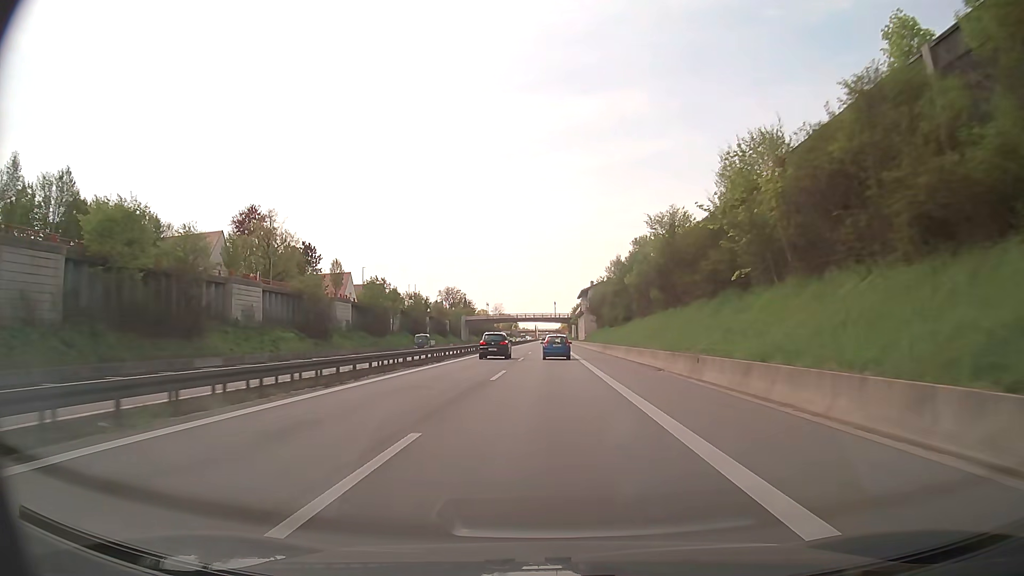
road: trunk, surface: asphalt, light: Day
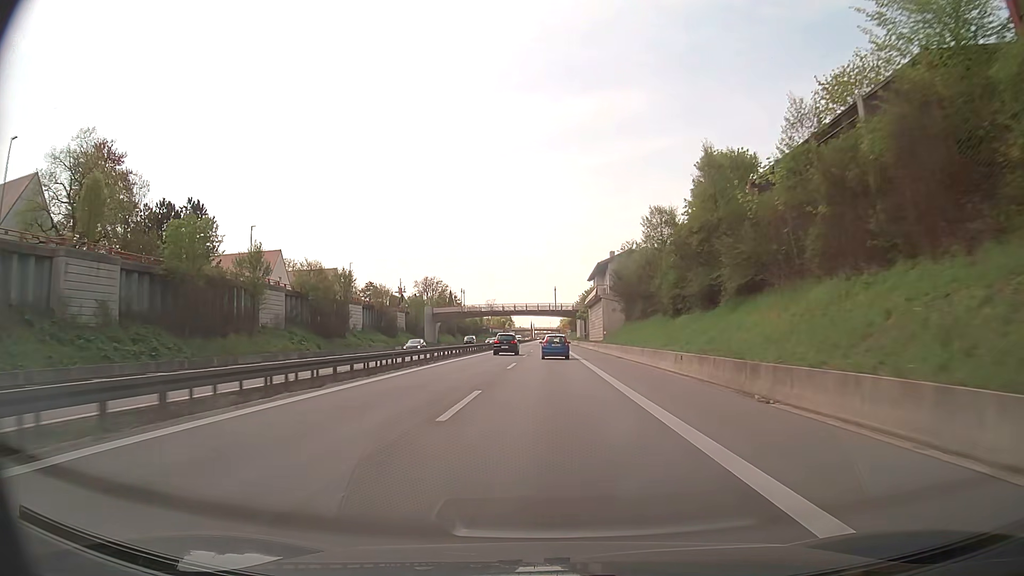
(+0.1, +46.6) m; 0°
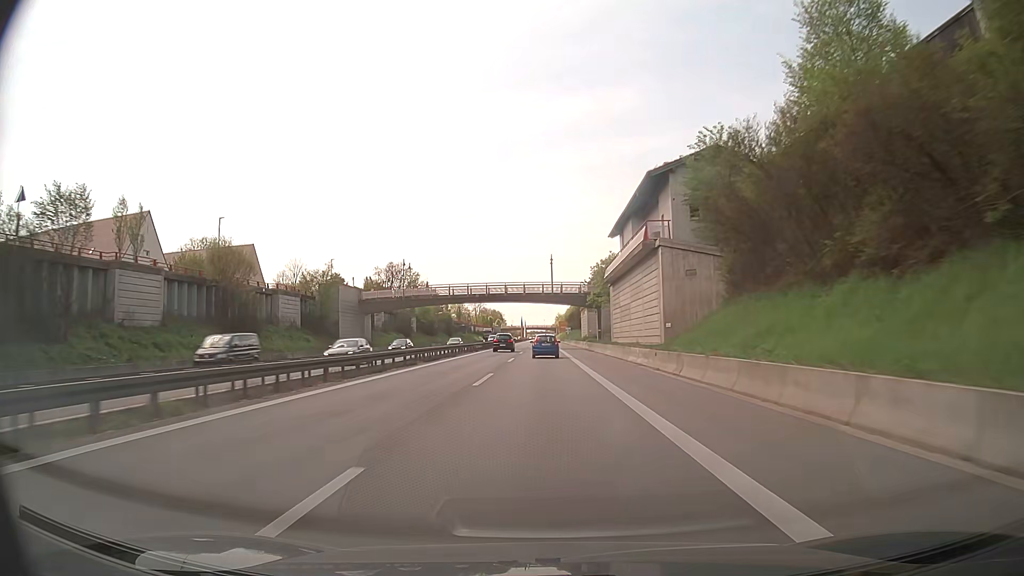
(+0.3, +46.0) m; +1°
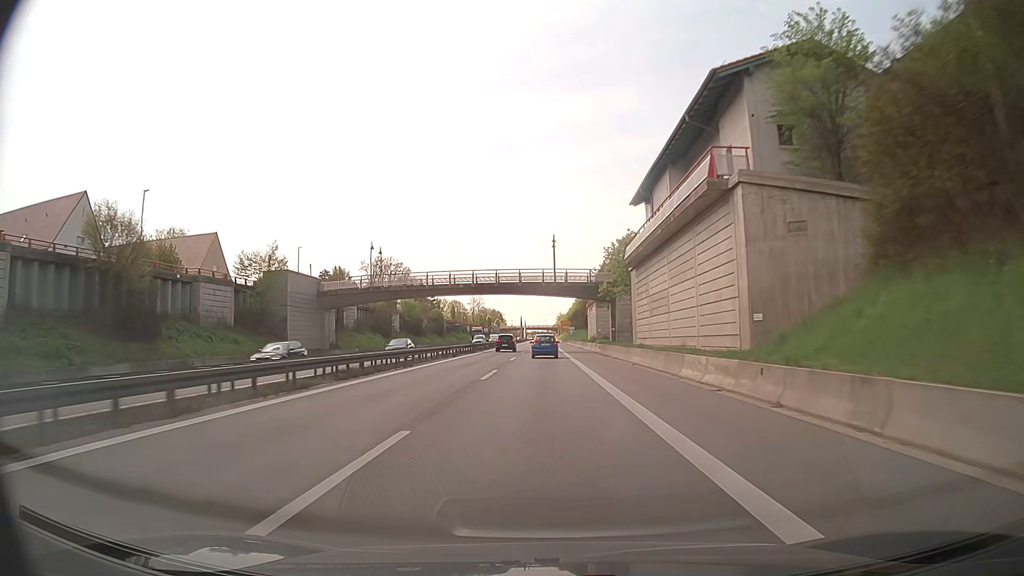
(0.0, +15.3) m; 0°
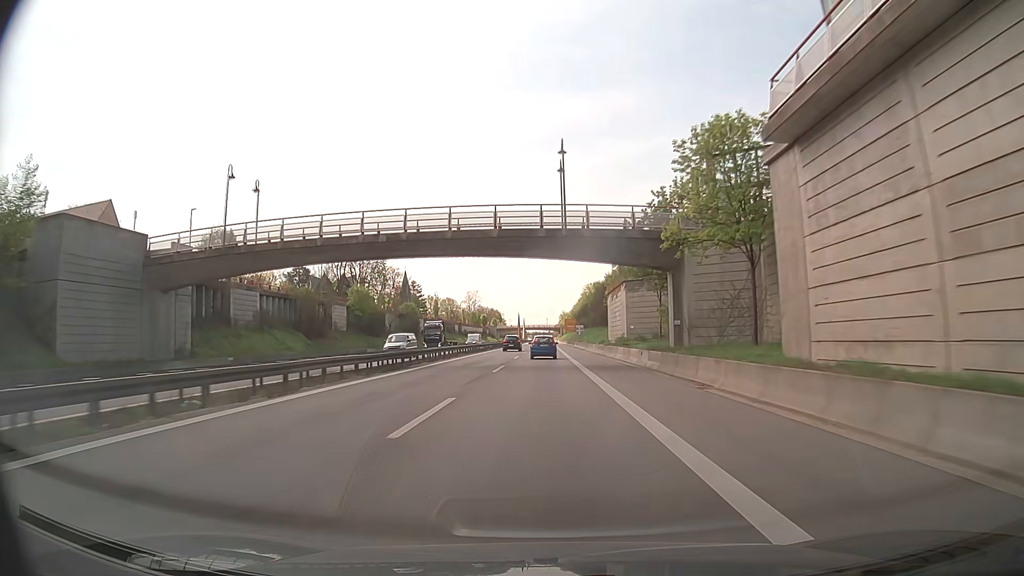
(0.0, +30.7) m; 0°
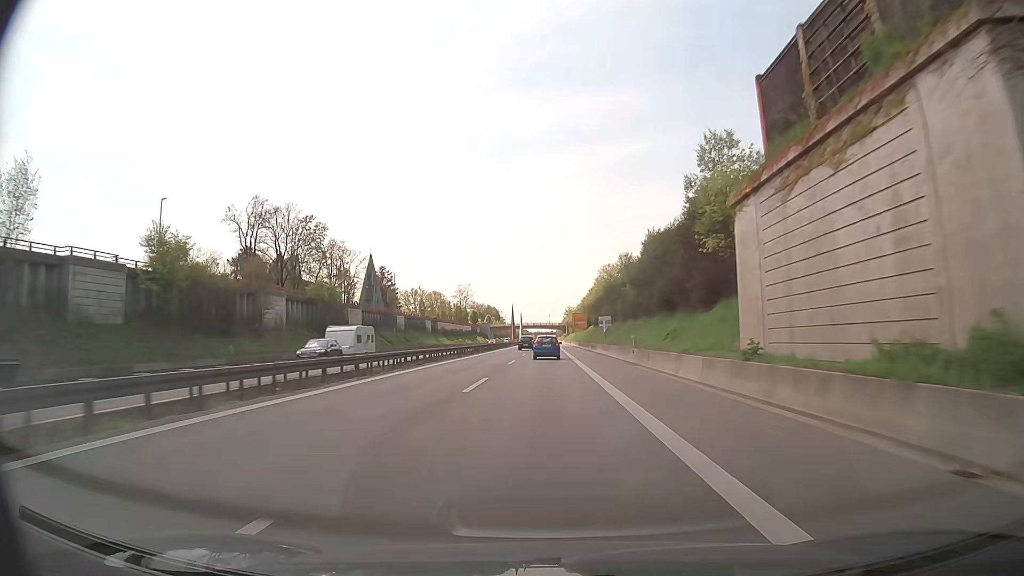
(-0.2, +46.4) m; 0°
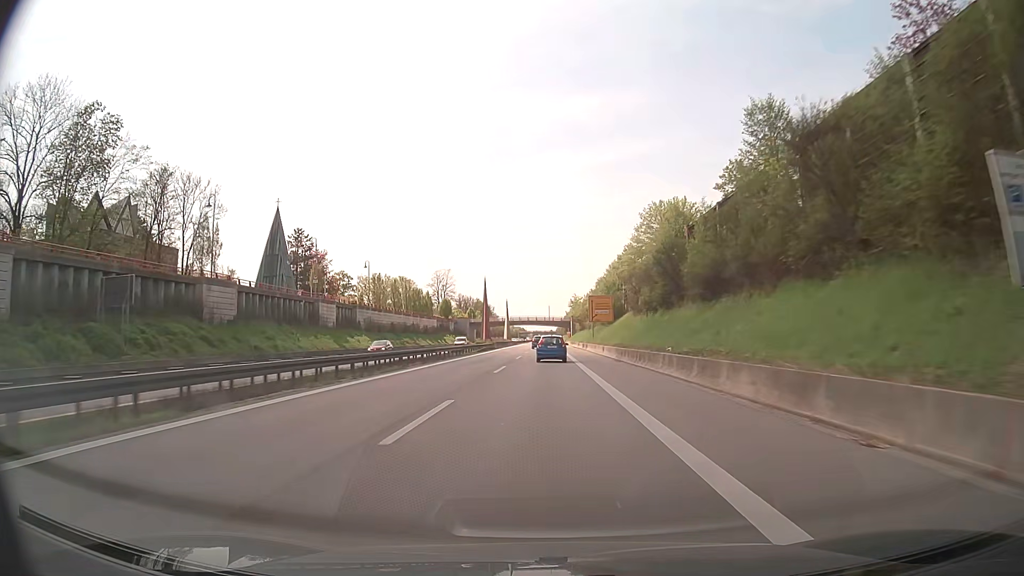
(-0.1, +62.5) m; 0°
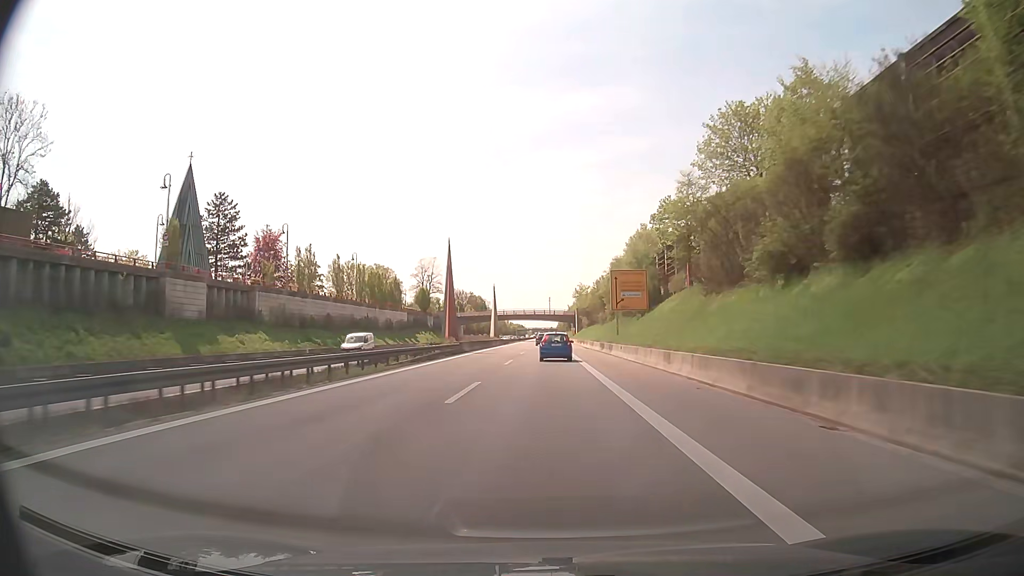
(0.0, +30.9) m; 0°
(0, +10) (0, +20) (0, +30) (0, +40) (0, +50) (0, +60) (0, +70) (0, +80) (0, +90) (0, +100) m
